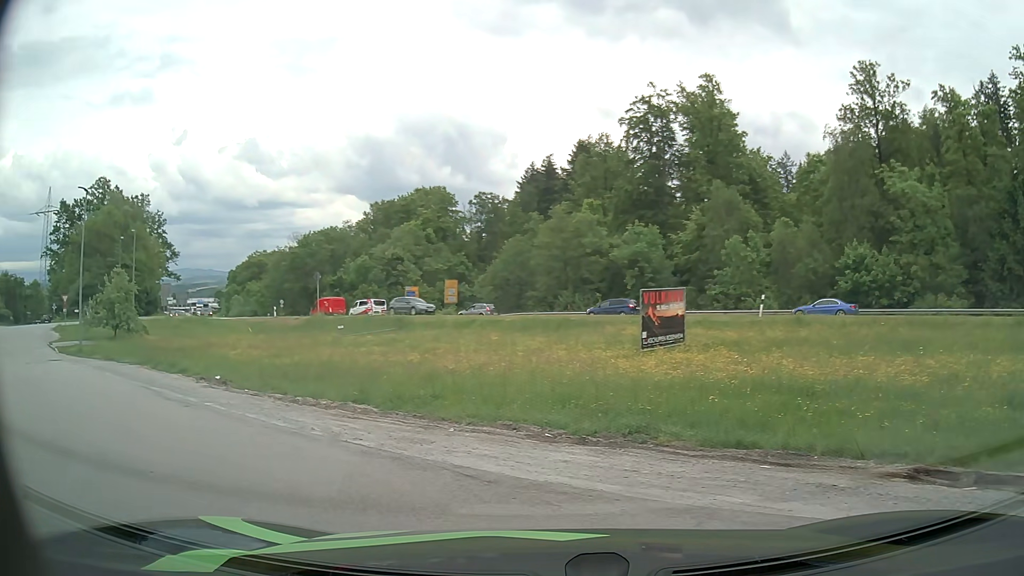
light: Day
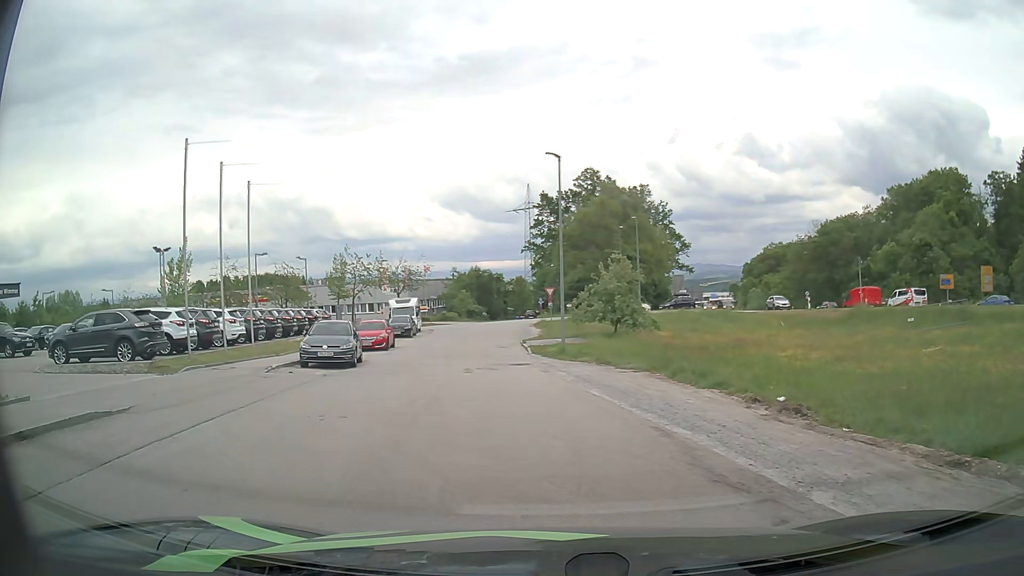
(-3.2, +6.6) m; -45°
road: residential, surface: asphalt
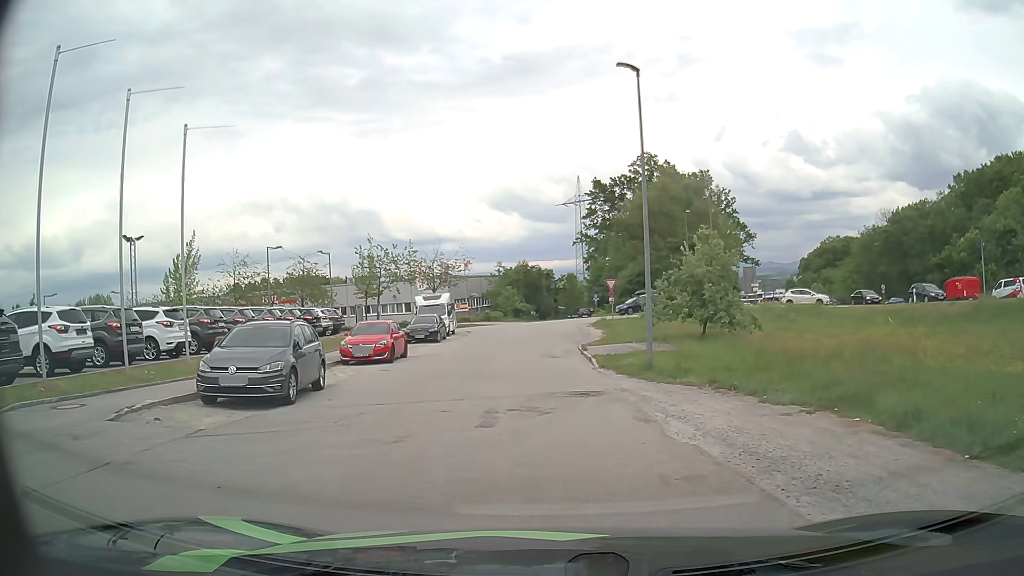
(-0.5, +9.6) m; -4°
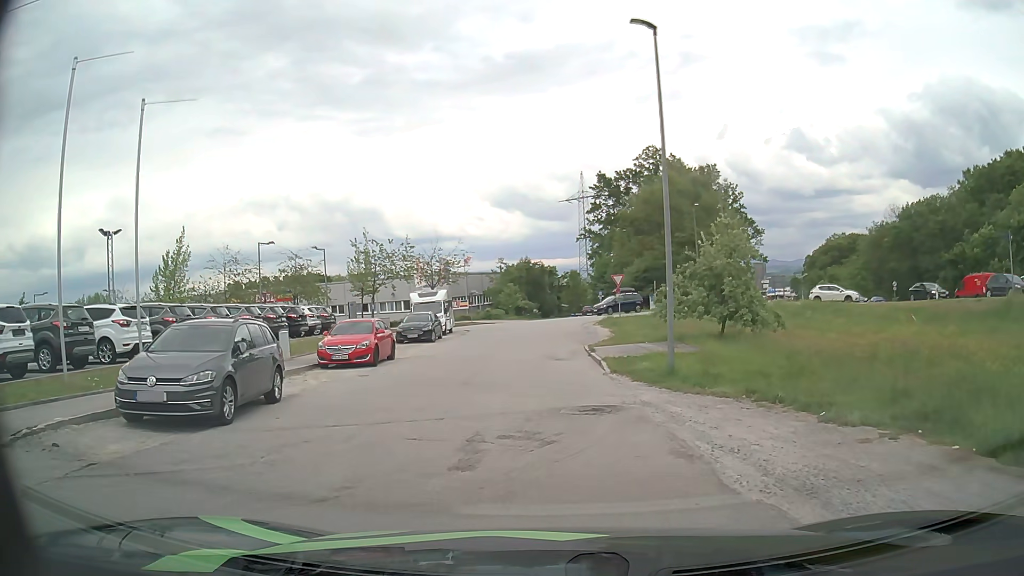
(0.0, +2.7) m; 0°
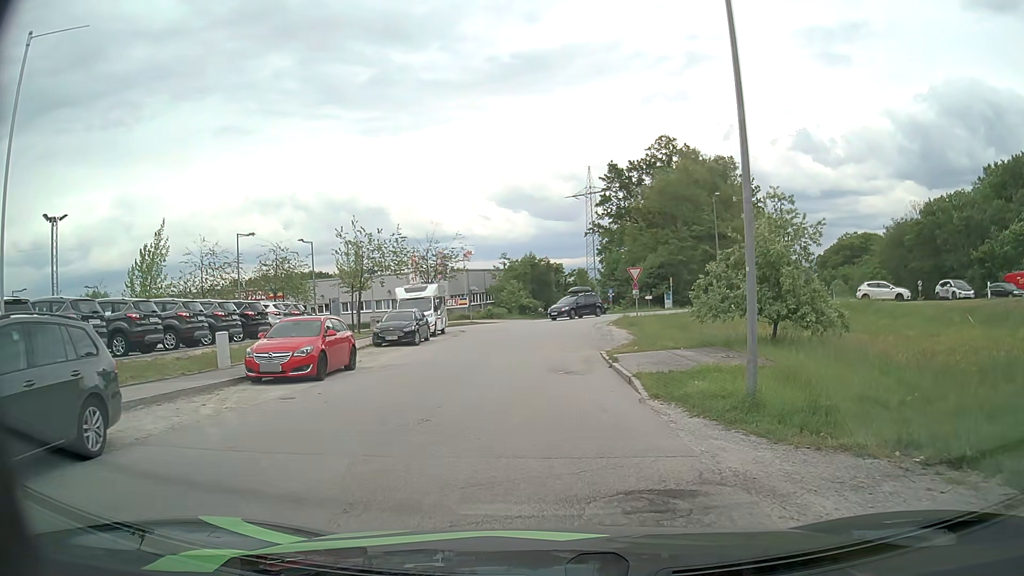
(0.0, +5.6) m; 0°
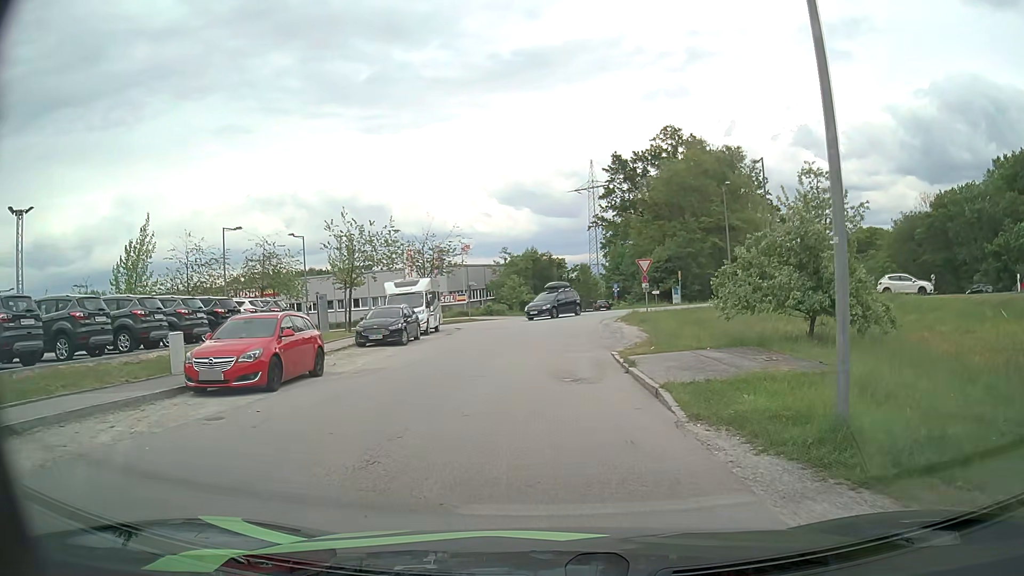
(0.0, +2.9) m; 0°
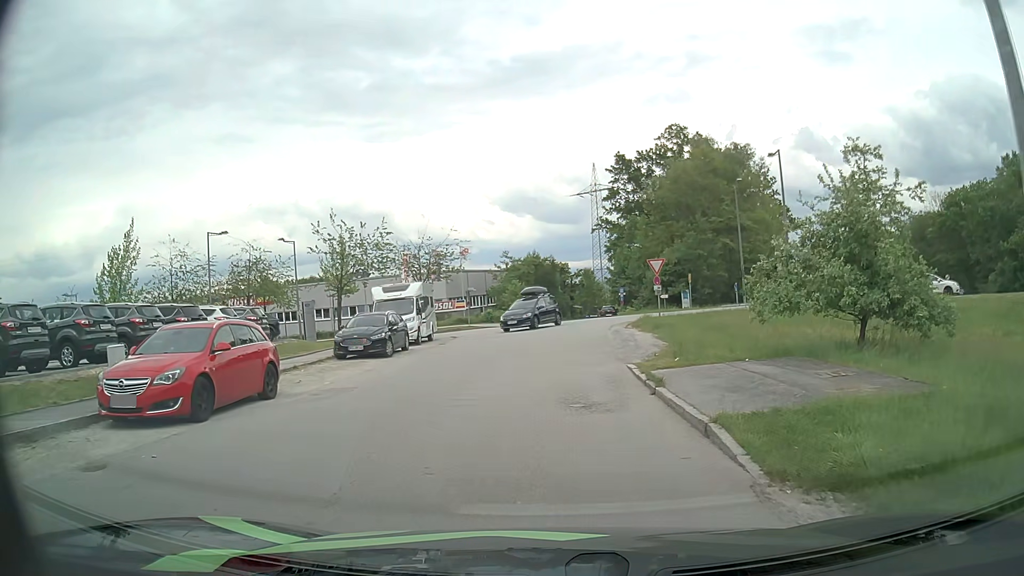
(0.0, +3.0) m; -1°
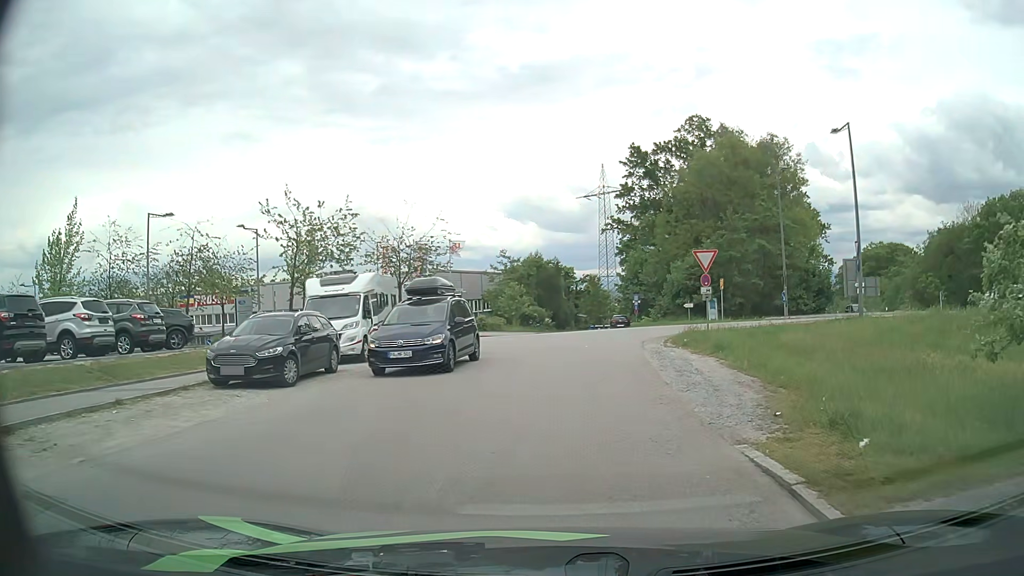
(0.0, +8.9) m; 0°
(0, +10) (+1, +20) (+2, +30) (+1, +39) (-8, +44) (-18, +45) (-28, +47) (-38, +49) (-47, +52) (-57, +54) m
